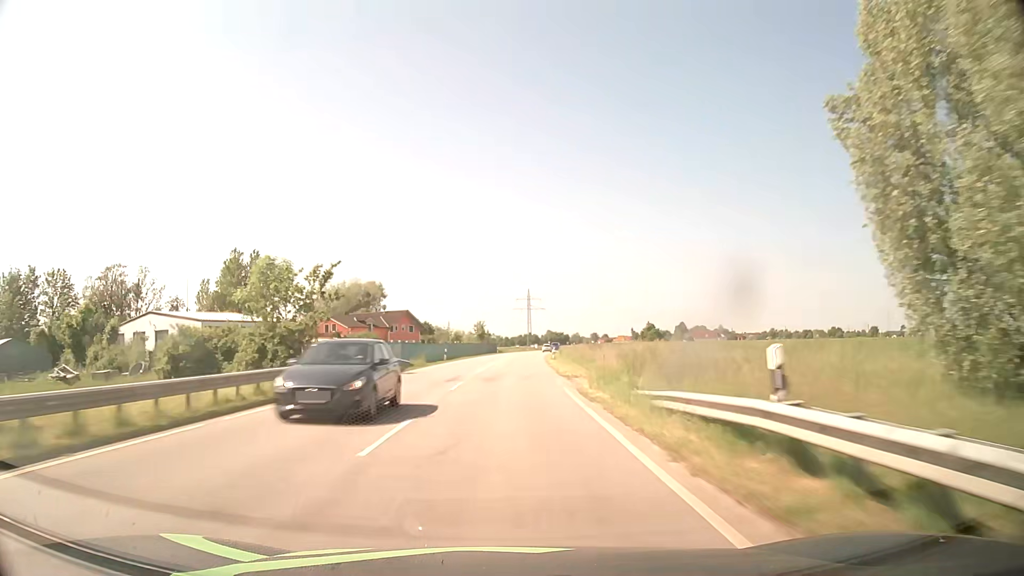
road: secondary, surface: asphalt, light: Day
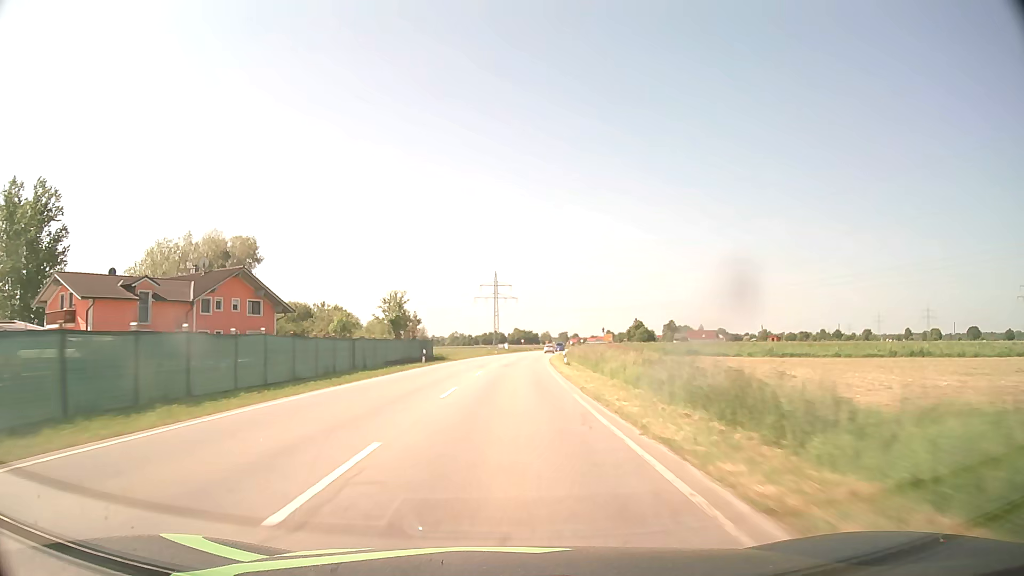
(+1.7, +63.2) m; +3°
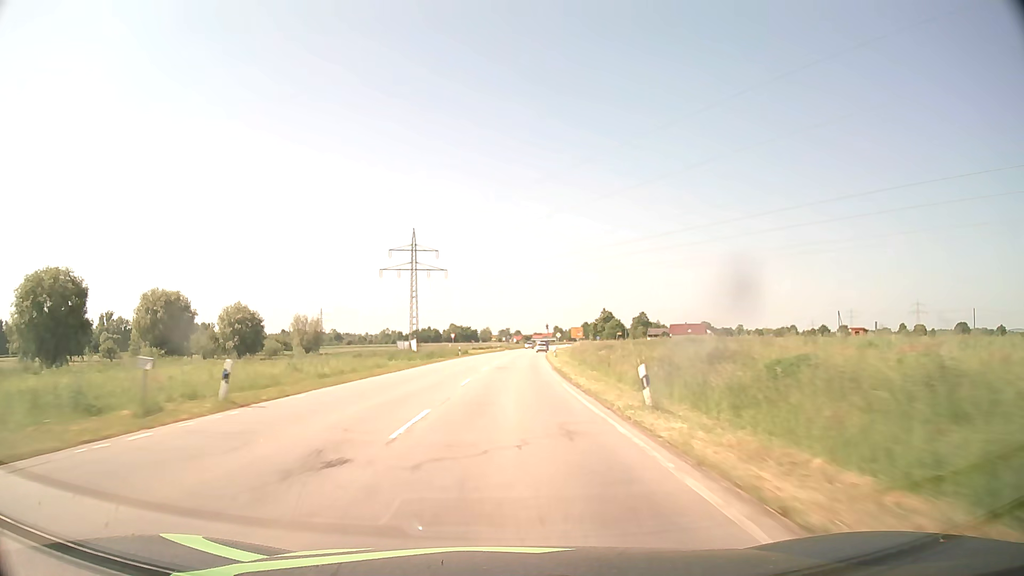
(+3.2, +79.1) m; +5°
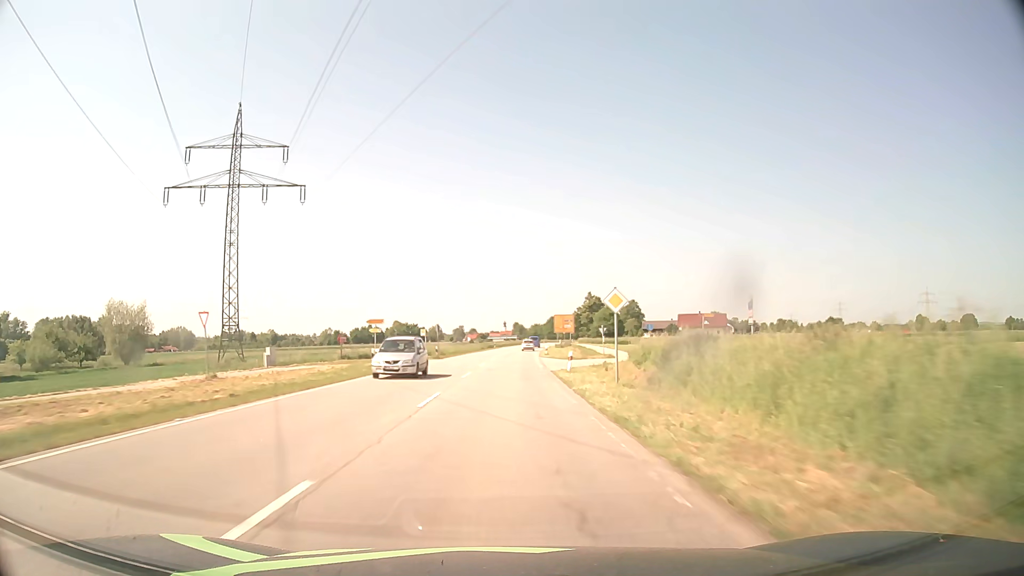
(+3.0, +79.2) m; +4°
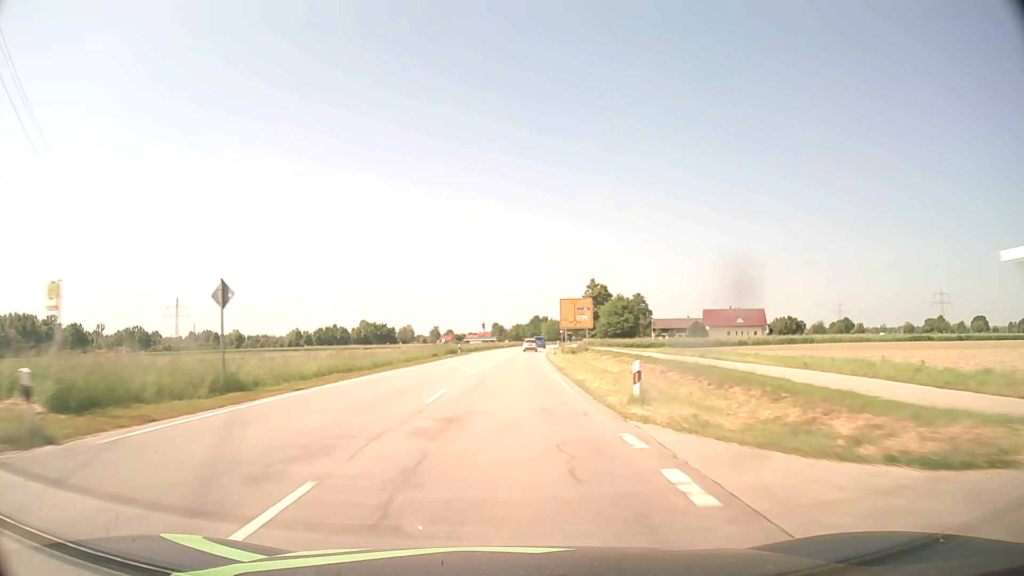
(+0.5, +47.4) m; +2°
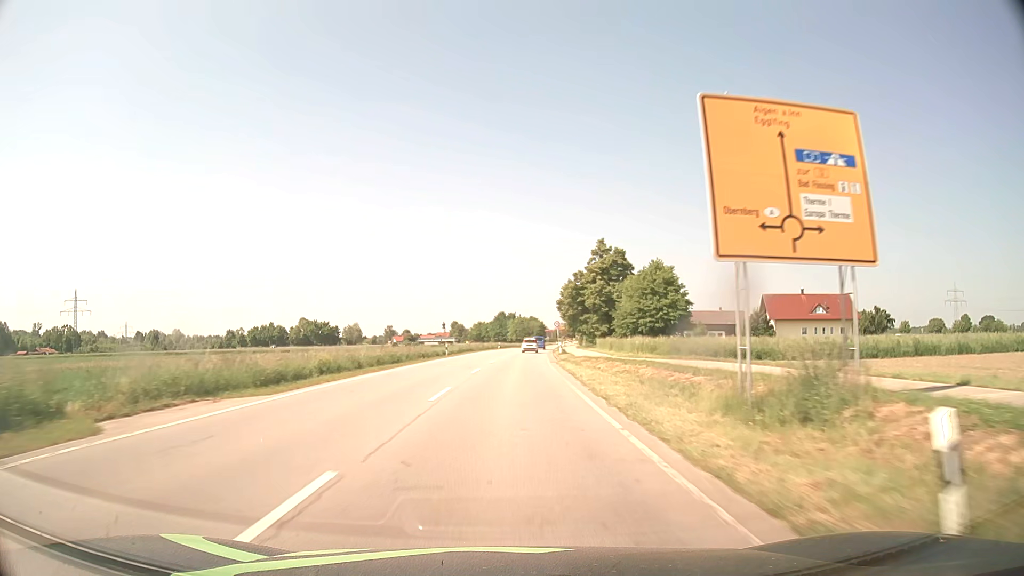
(+1.6, +59.7) m; +3°
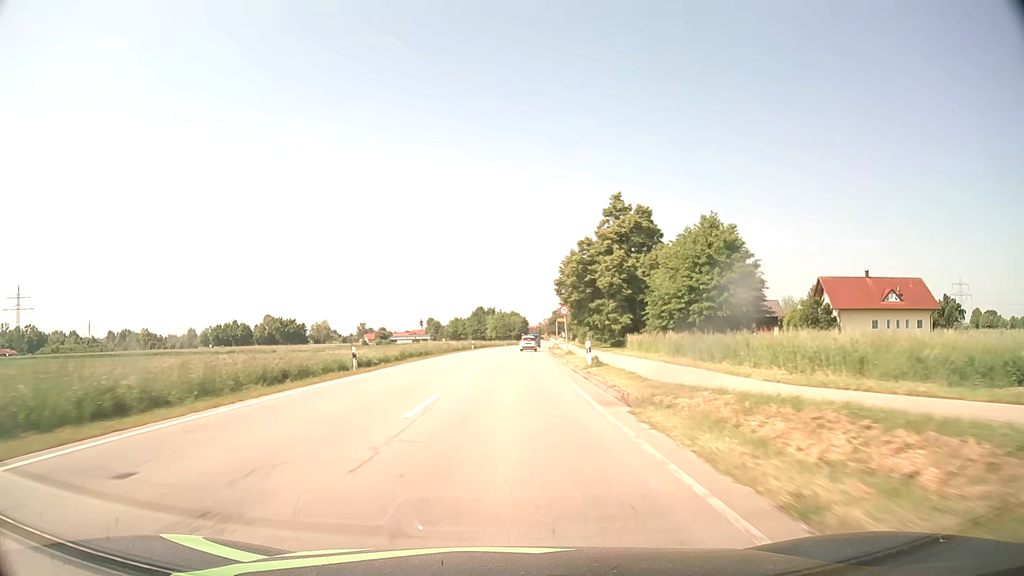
(+0.4, +27.1) m; +2°
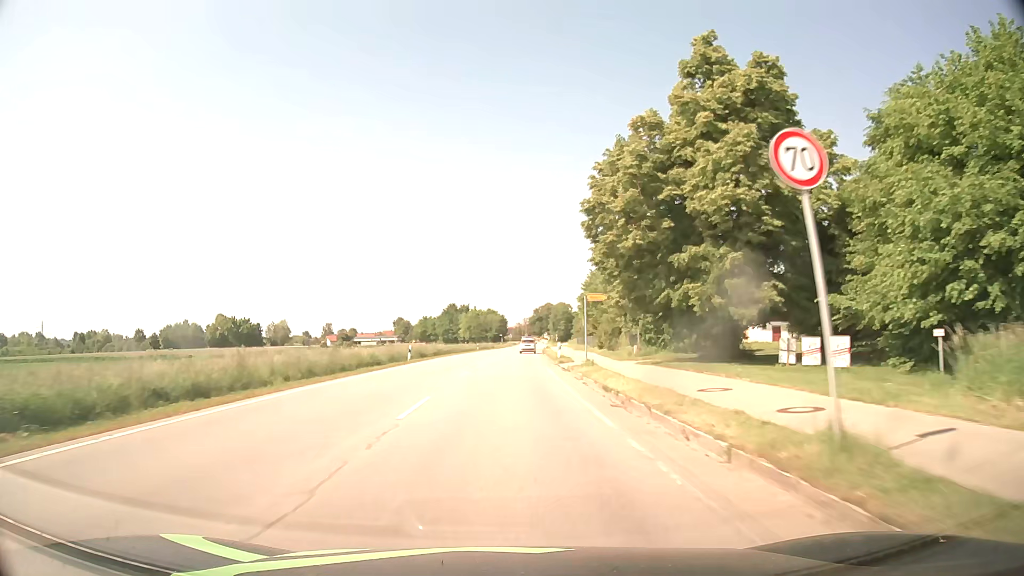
(+0.6, +35.5) m; +2°
(0, +10) (0, +20) (0, +30) (+1, +40) (+1, +50) (+1, +60) (+1, +70) (+2, +80) (+2, +90) (+3, +100) m
